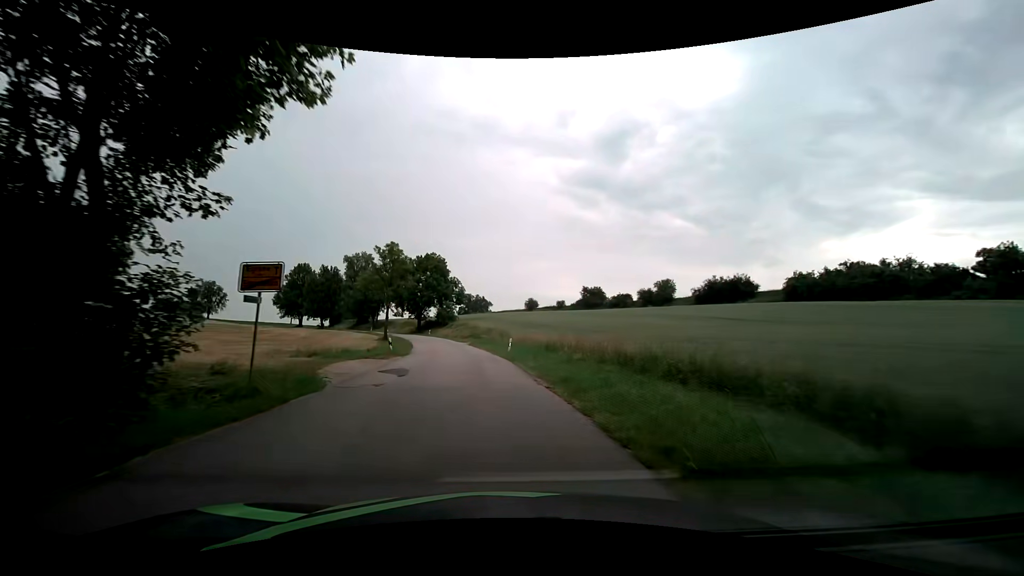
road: tertiary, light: Day
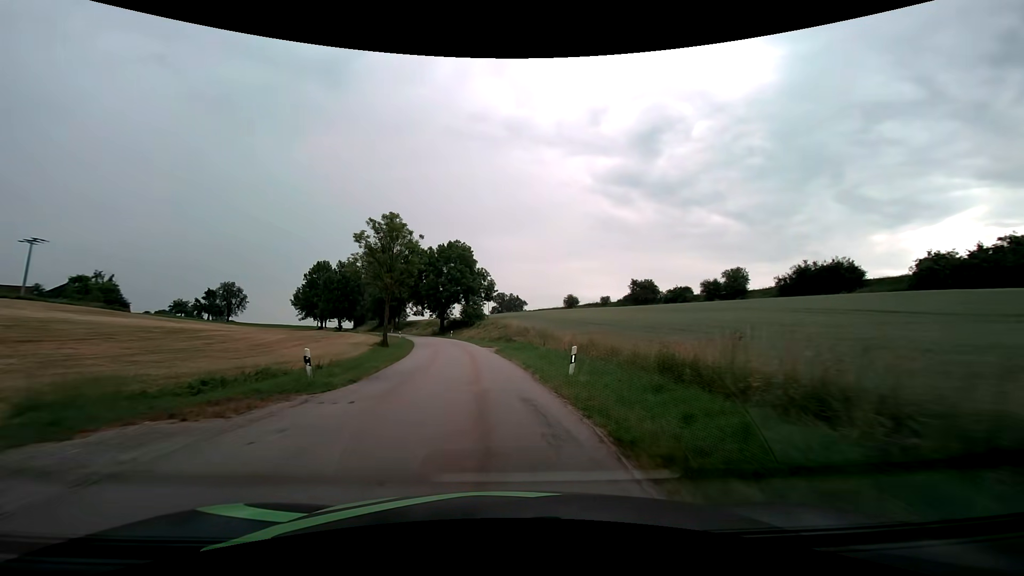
(-0.6, +17.1) m; -4°
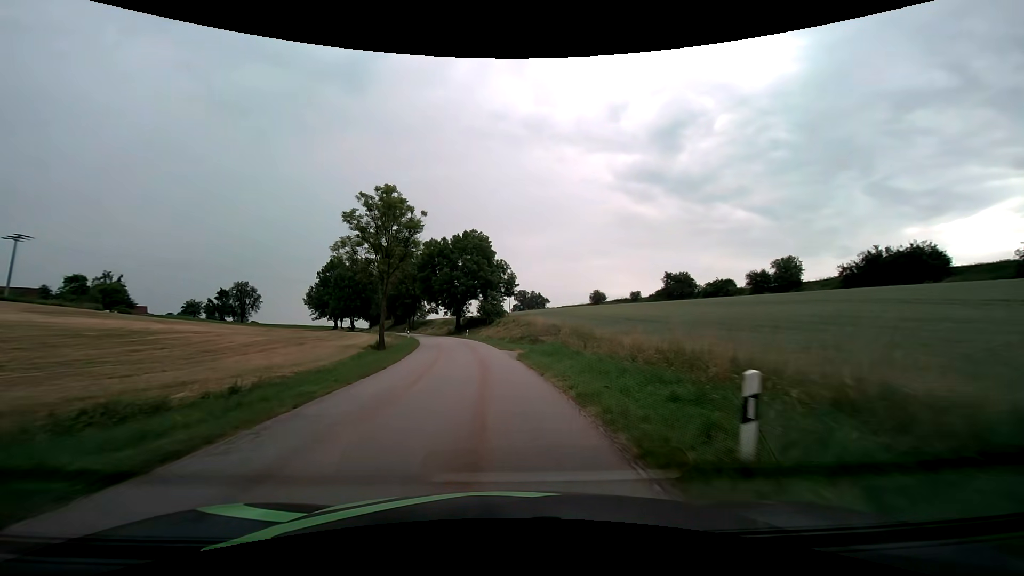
(-0.2, +9.1) m; -3°
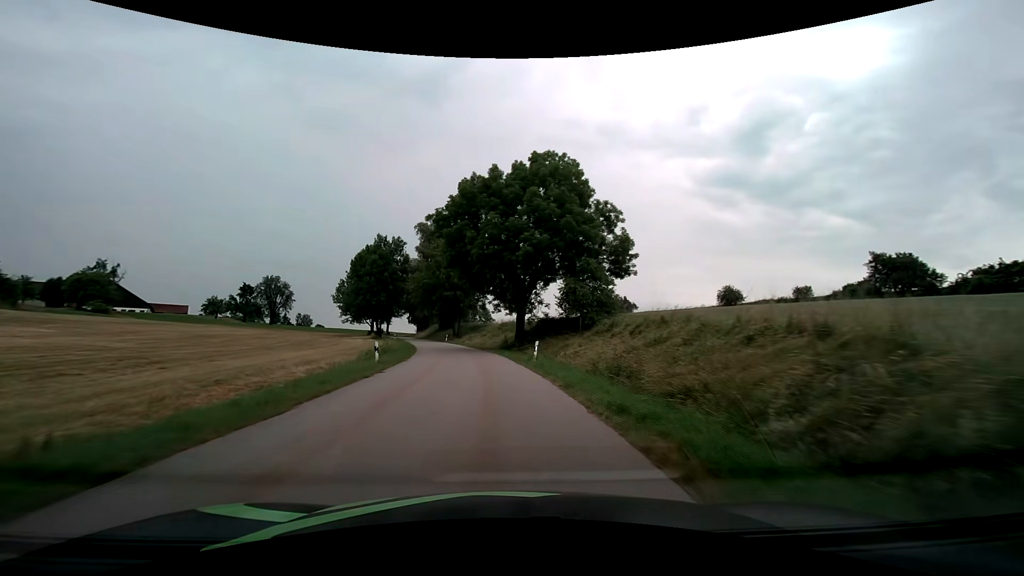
(-2.8, +39.4) m; -8°
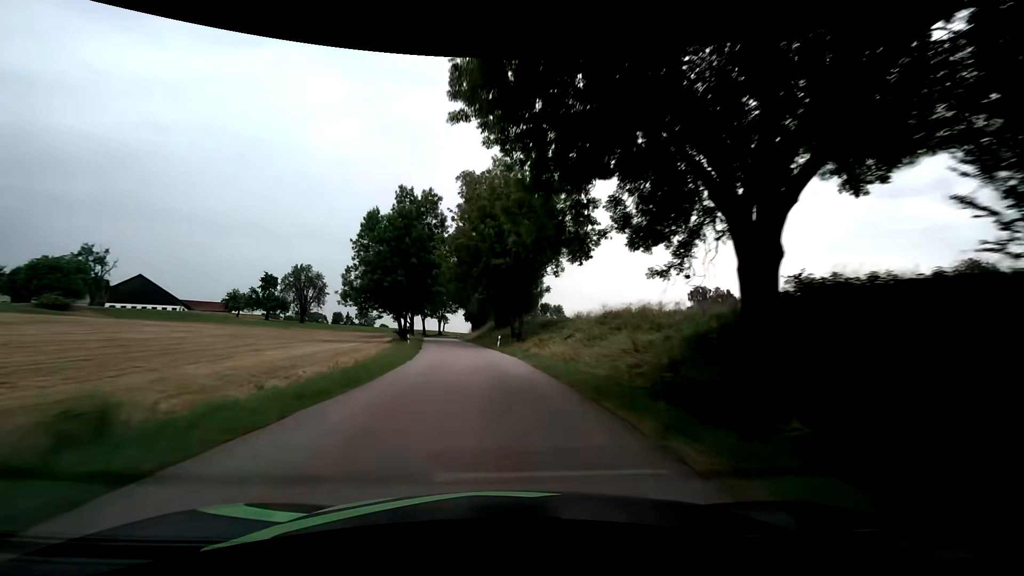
(-2.1, +32.4) m; -8°
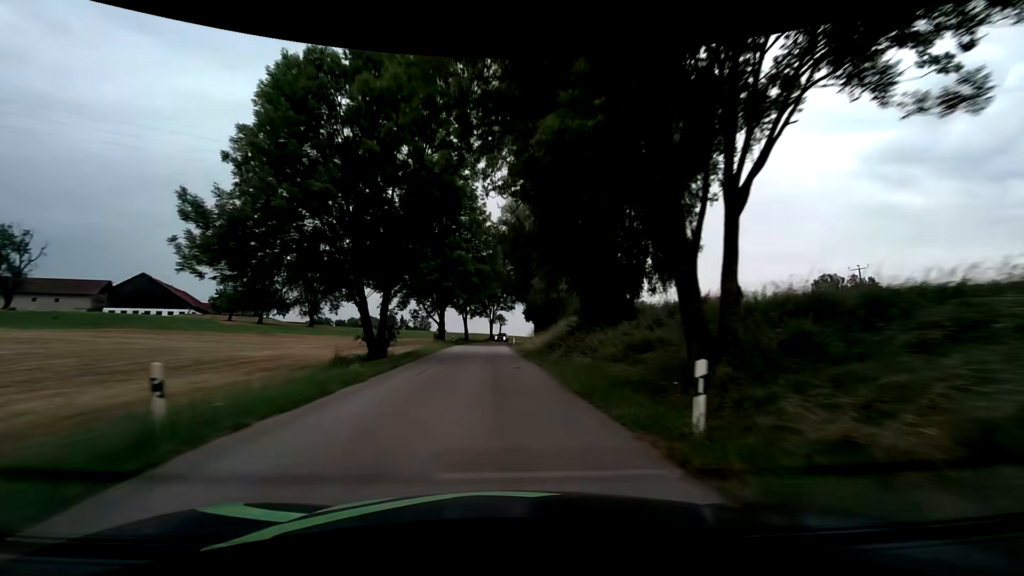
(-2.1, +34.4) m; -7°
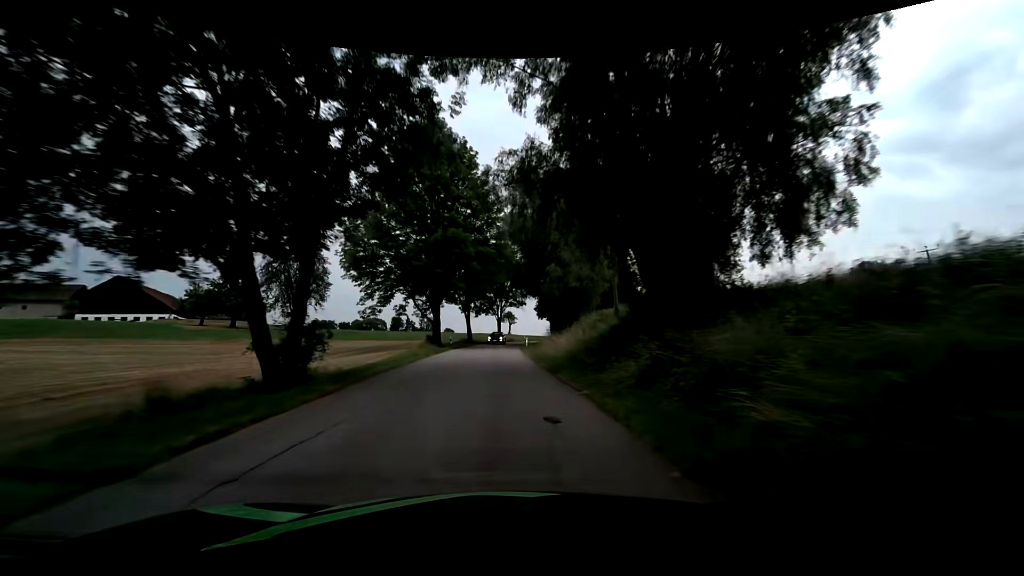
(-0.1, +11.7) m; -1°
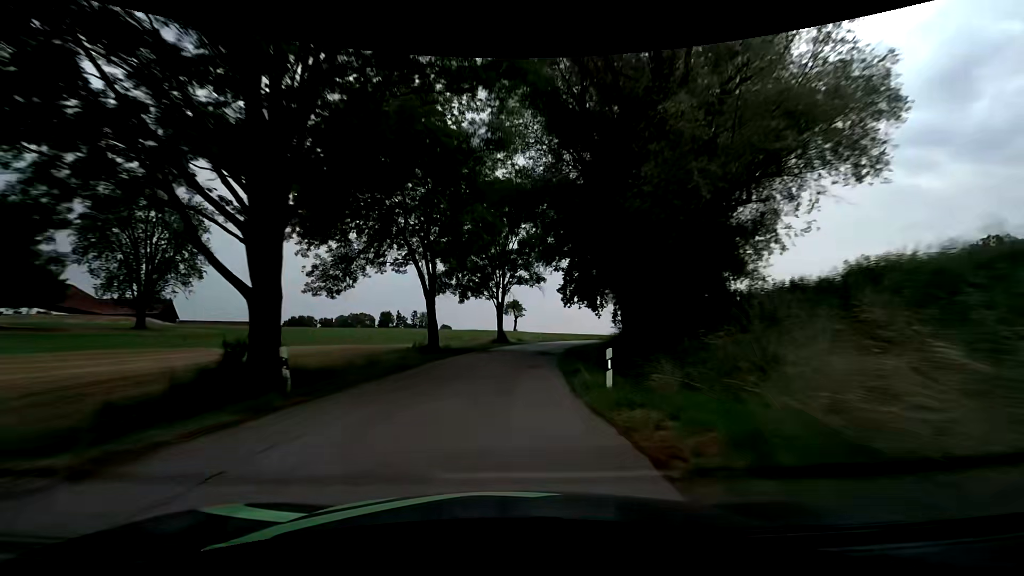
(-0.3, +34.7) m; 0°
(0, +10) (0, +20) (+1, +30) (+3, +40) (+5, +50) (+8, +59) (+11, +69) (+16, +78) (+20, +86) (+26, +95) m
